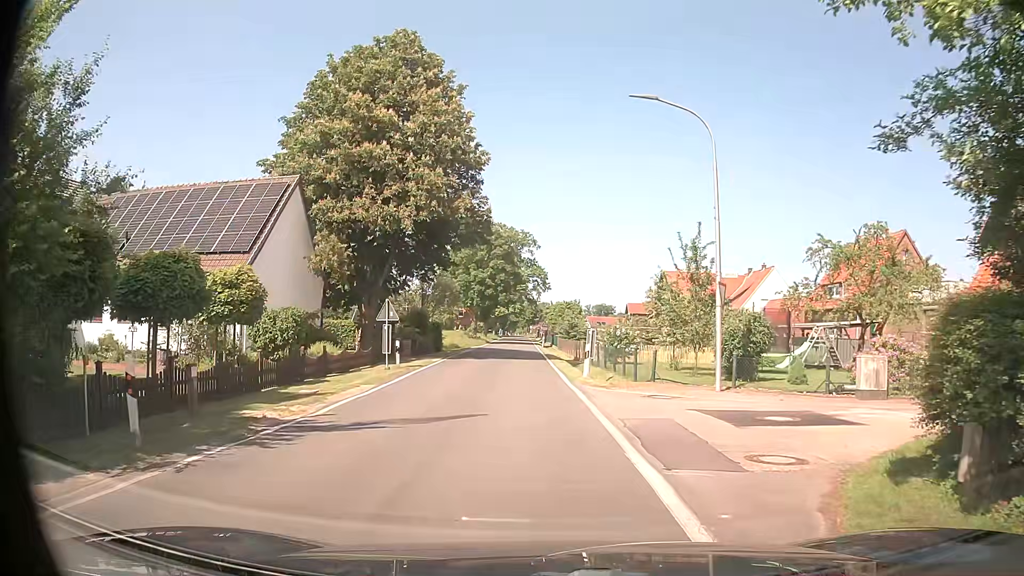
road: tertiary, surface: asphalt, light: Day
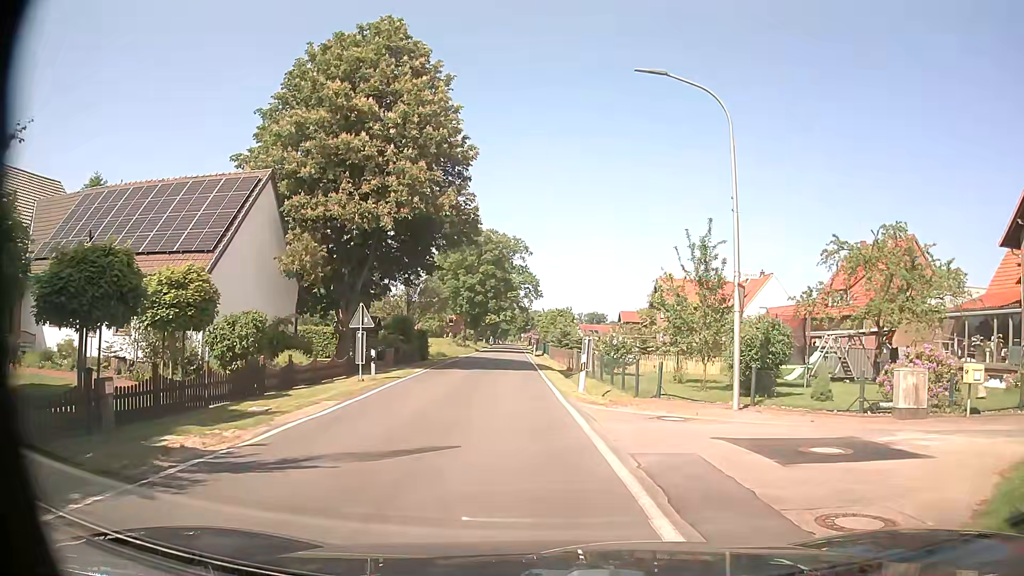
(0.0, +2.3) m; +2°
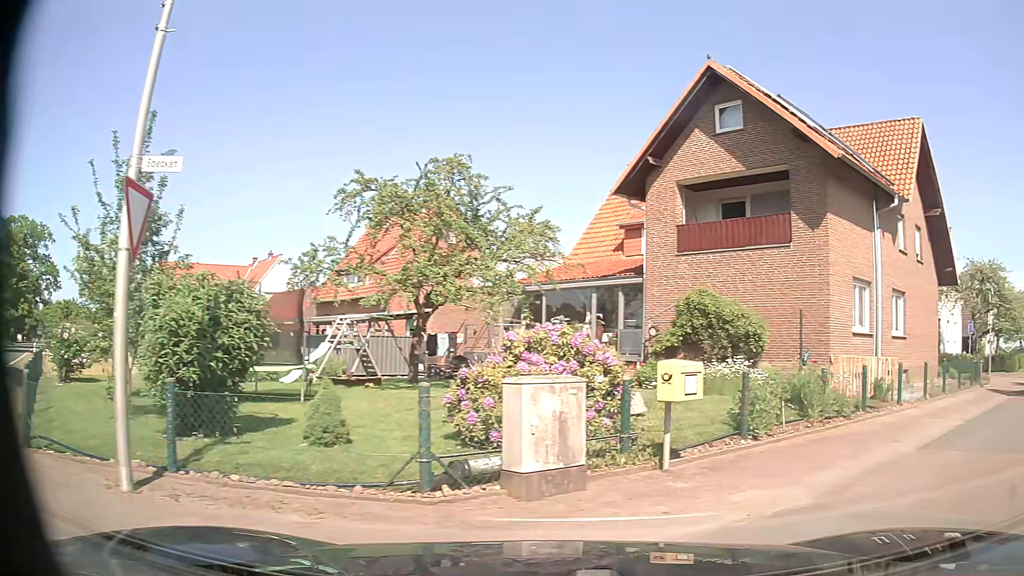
(+2.3, +8.6) m; +38°
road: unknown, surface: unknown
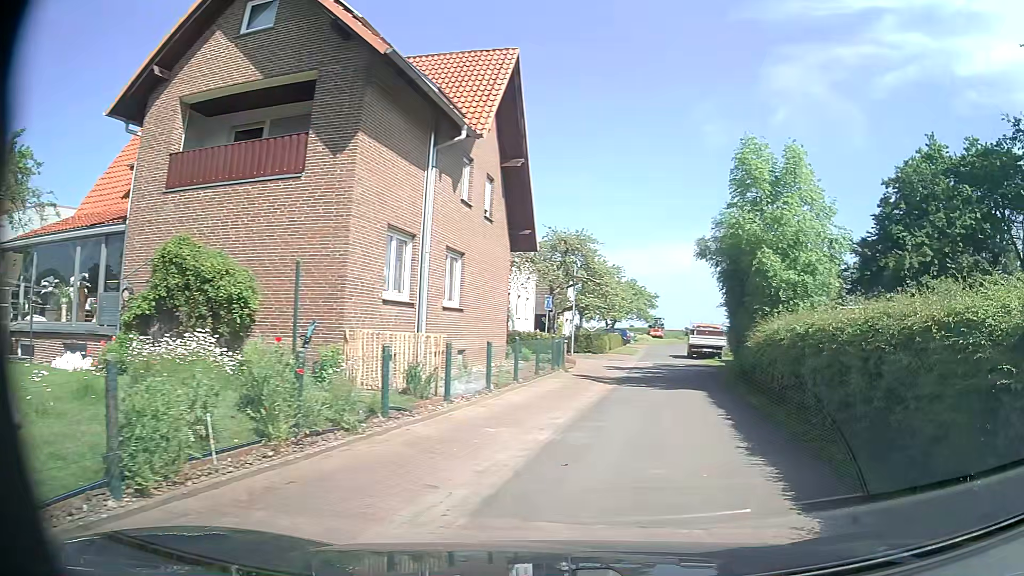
(+1.8, +4.9) m; +41°
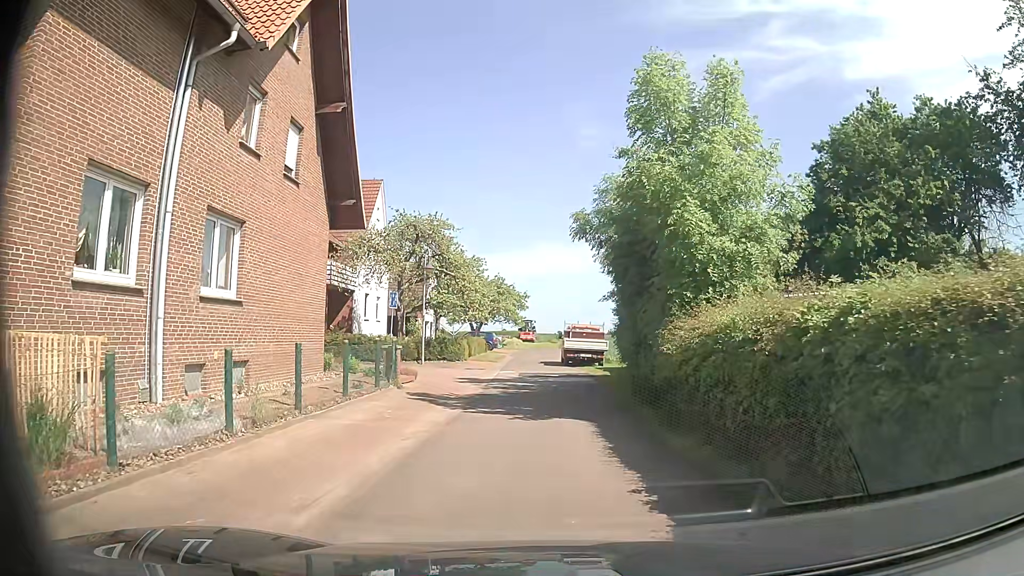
(+0.7, +6.0) m; +10°
